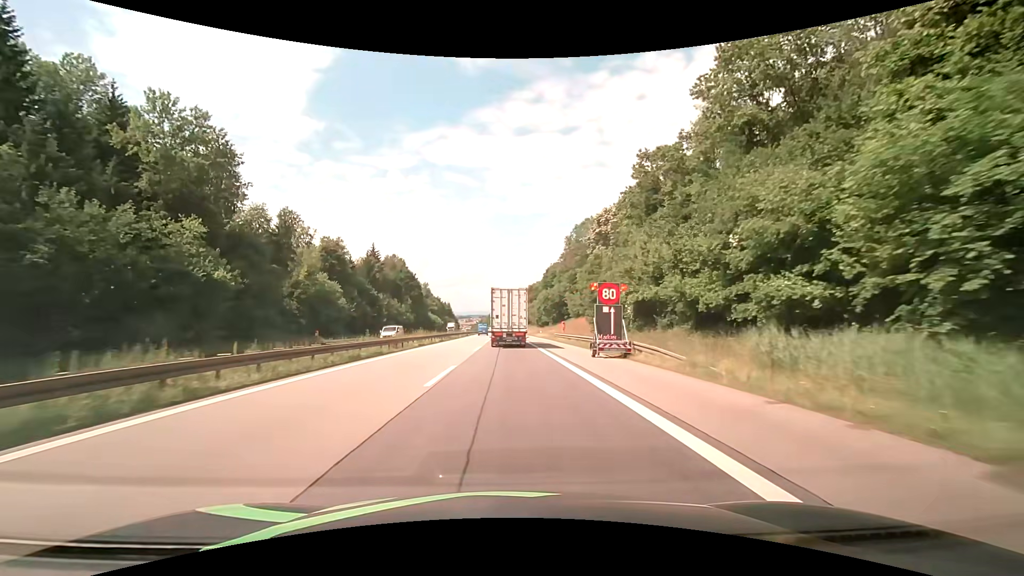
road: motorway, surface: asphalt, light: Day
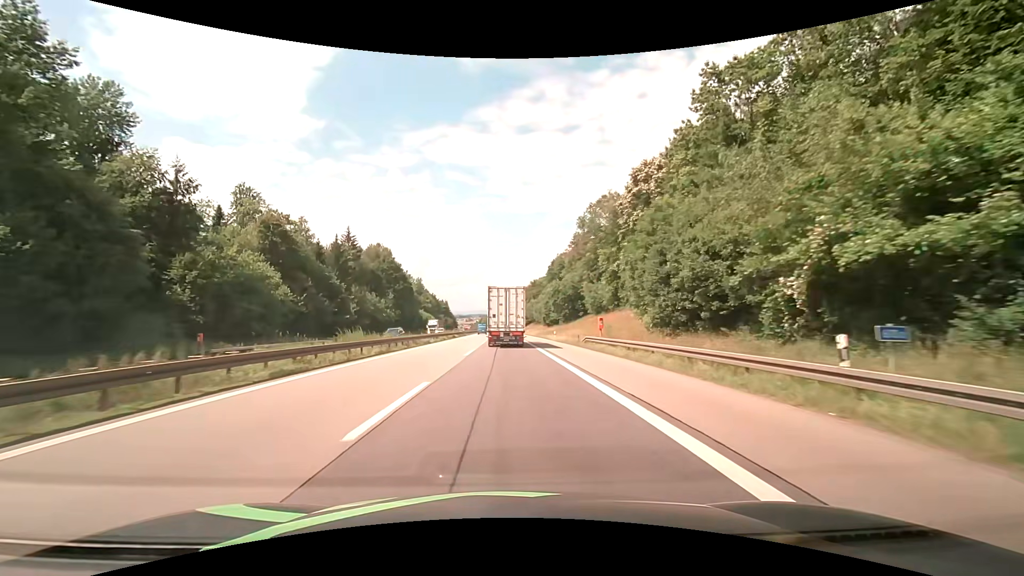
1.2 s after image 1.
(+0.1, +23.4) m; 0°
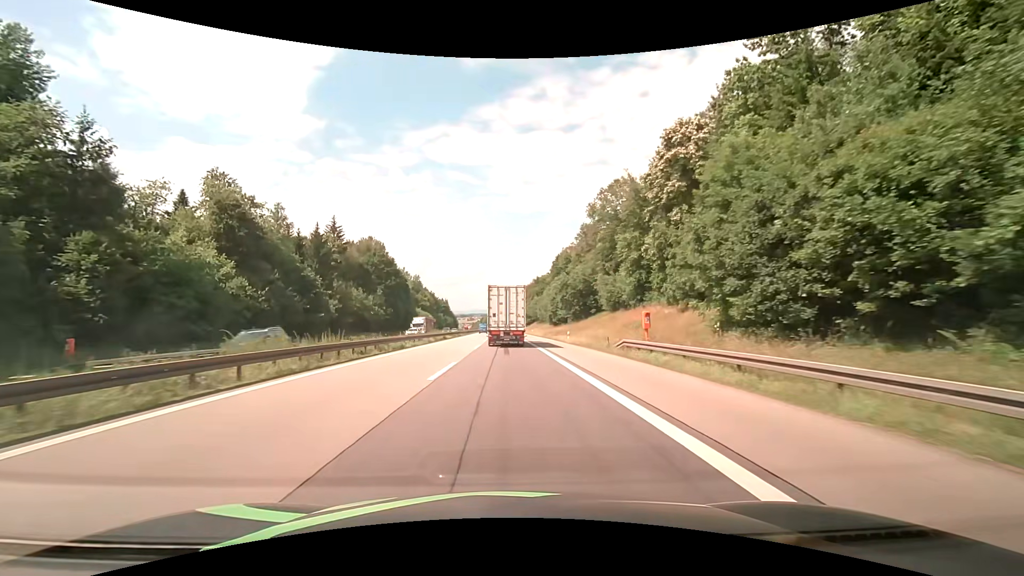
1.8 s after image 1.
(0.0, +11.5) m; 0°
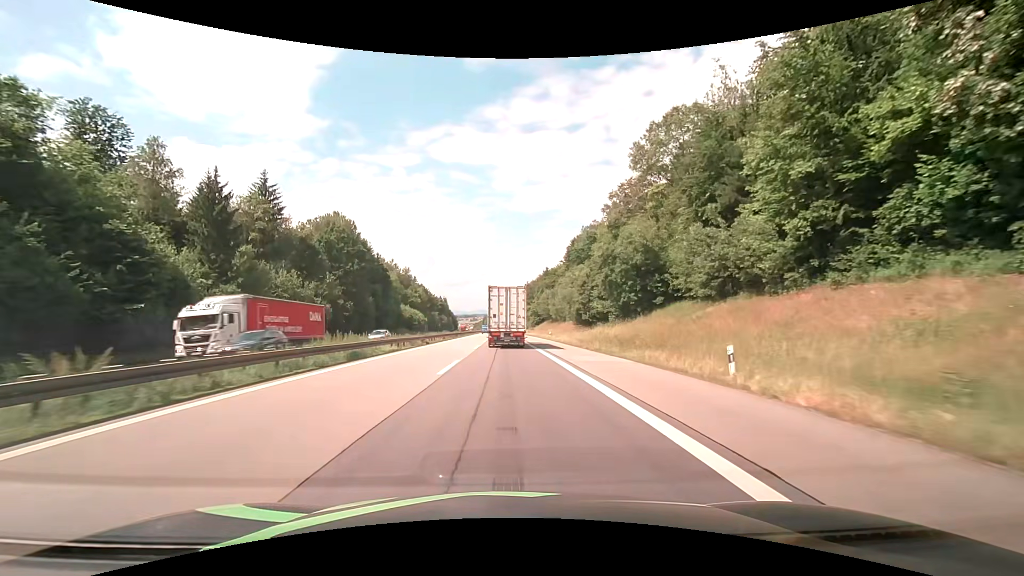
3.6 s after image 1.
(-0.3, +33.8) m; -1°
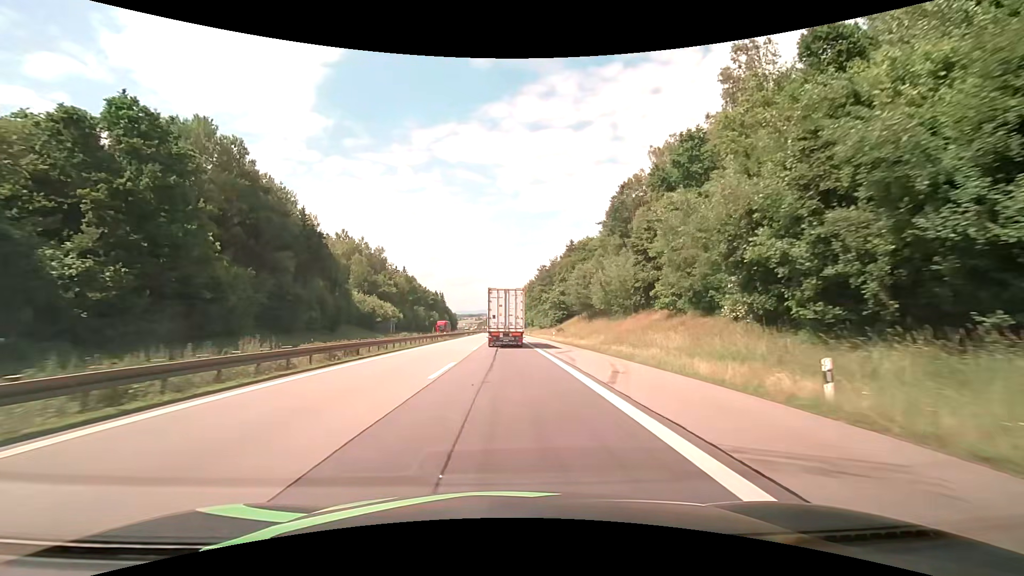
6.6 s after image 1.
(-0.2, +55.3) m; 0°
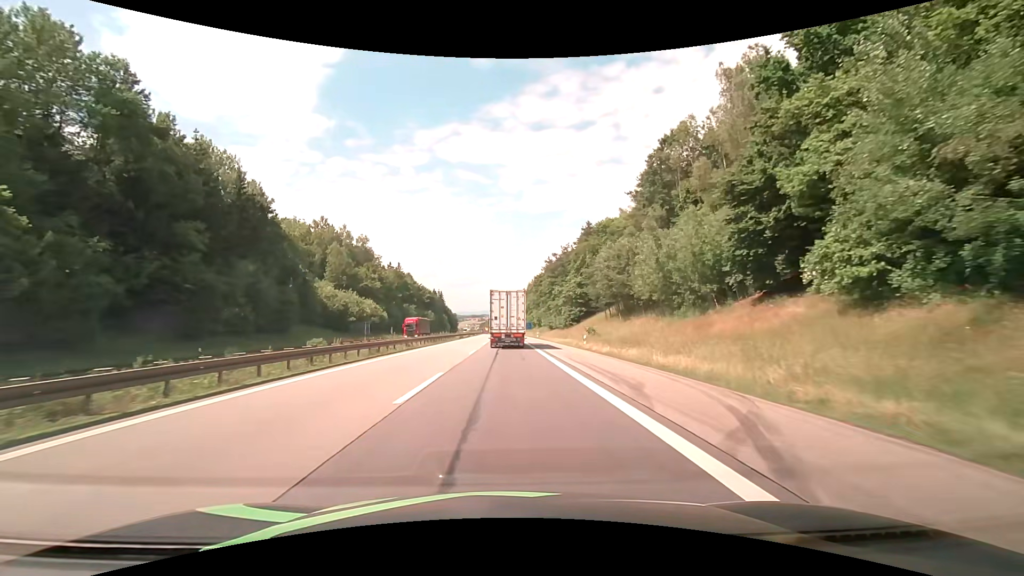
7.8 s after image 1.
(-0.1, +22.1) m; 0°
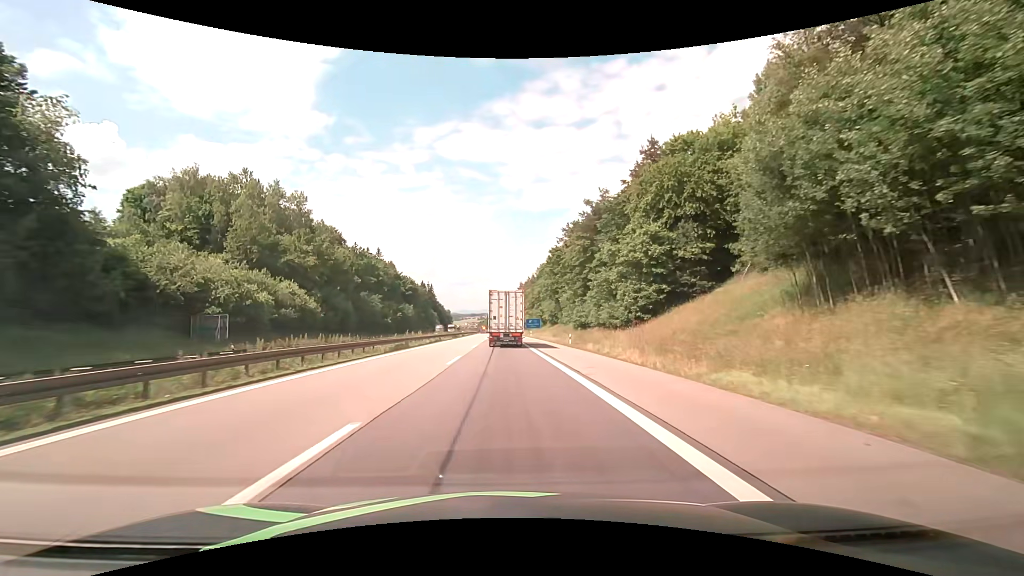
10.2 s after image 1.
(-0.2, +44.6) m; 0°
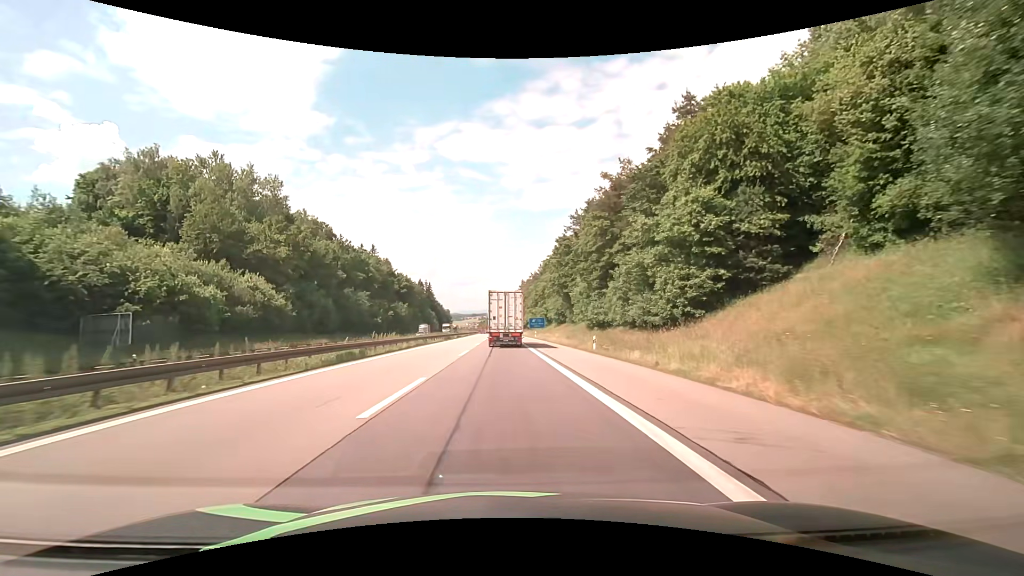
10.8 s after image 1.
(0.0, +11.3) m; 0°
(0, +10) (0, +20) (0, +30) (0, +40) (-1, +50) (-1, +60) (-1, +70) (-1, +80) (-1, +90) (-2, +100) m
